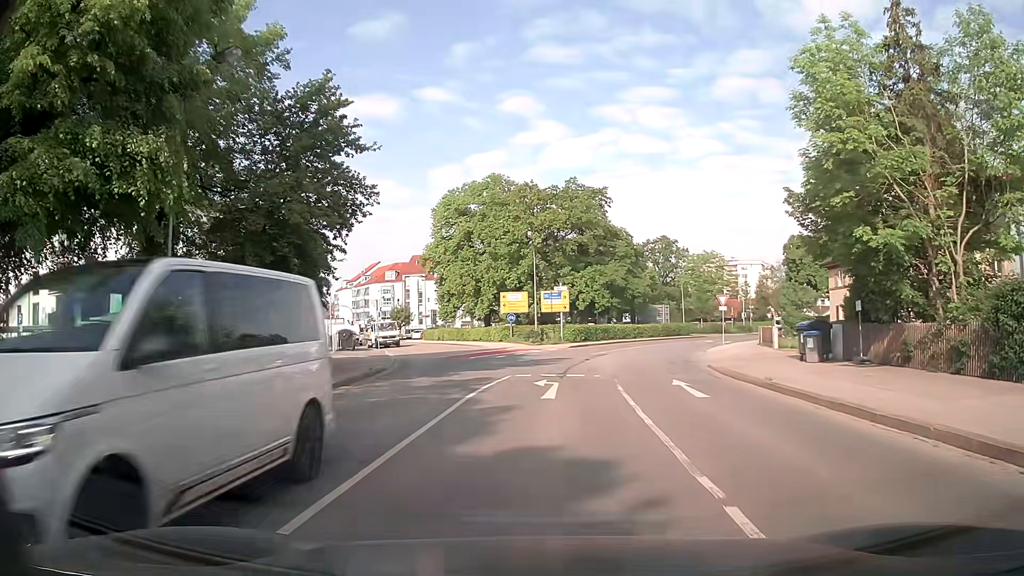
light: Day
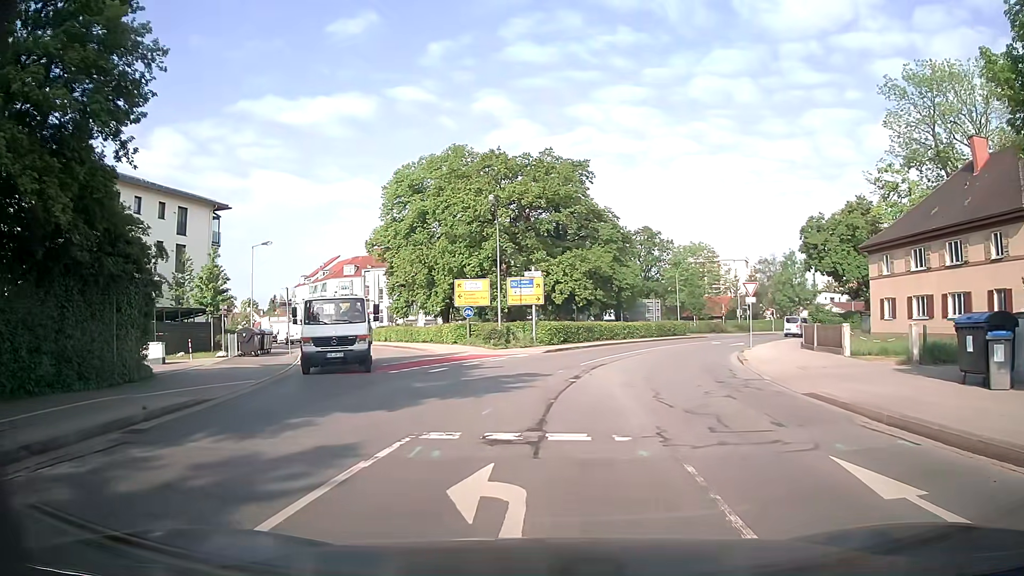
(+0.3, +11.6) m; +2°
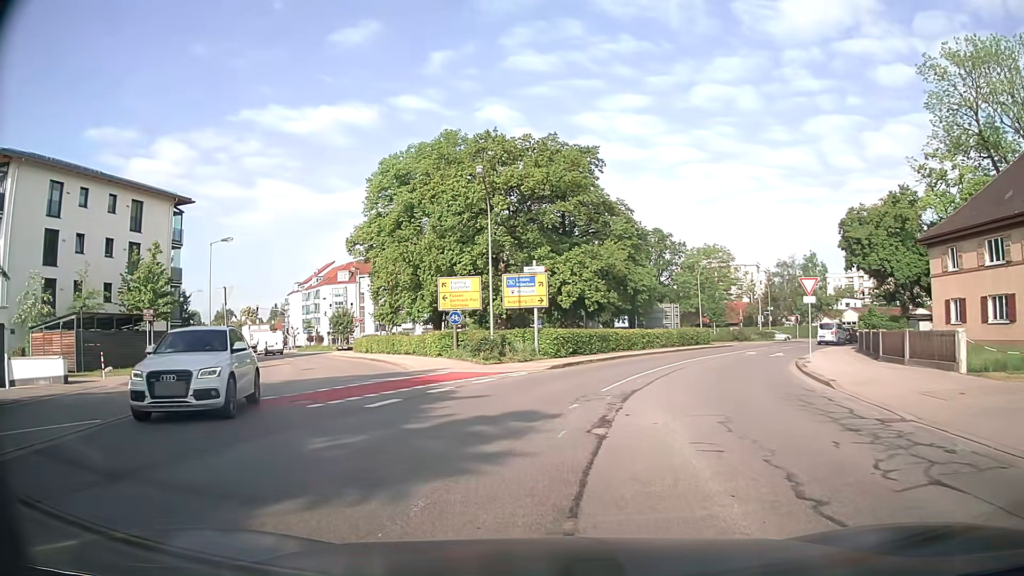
(+0.1, +7.5) m; +1°
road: secondary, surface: asphalt
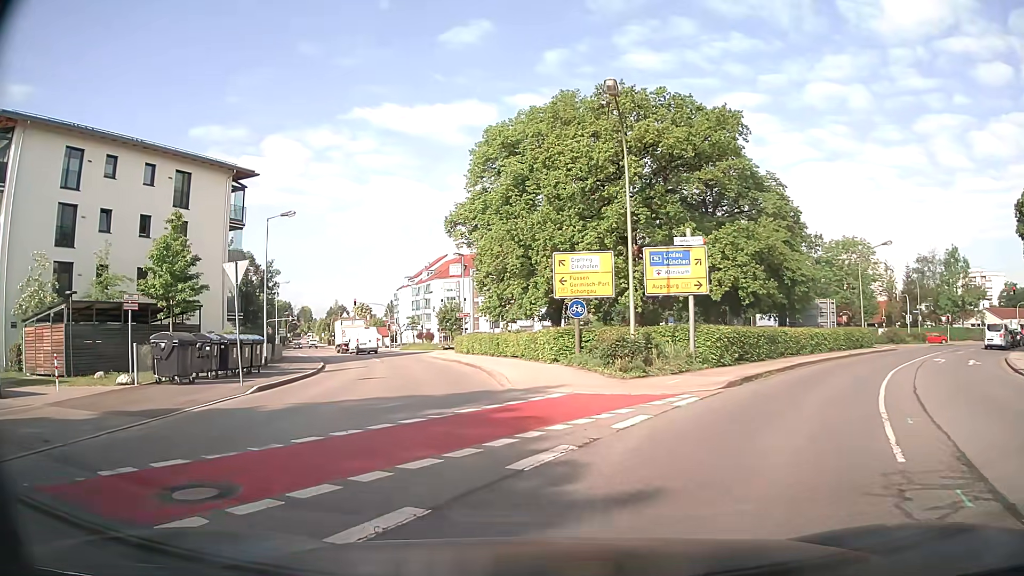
(-1.0, +9.0) m; -11°
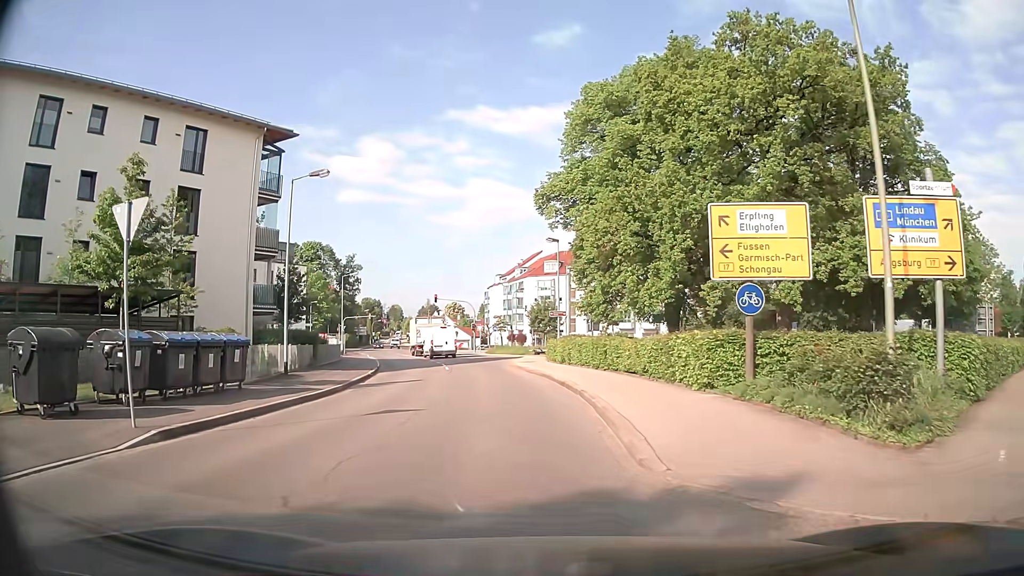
(-0.9, +9.6) m; -10°
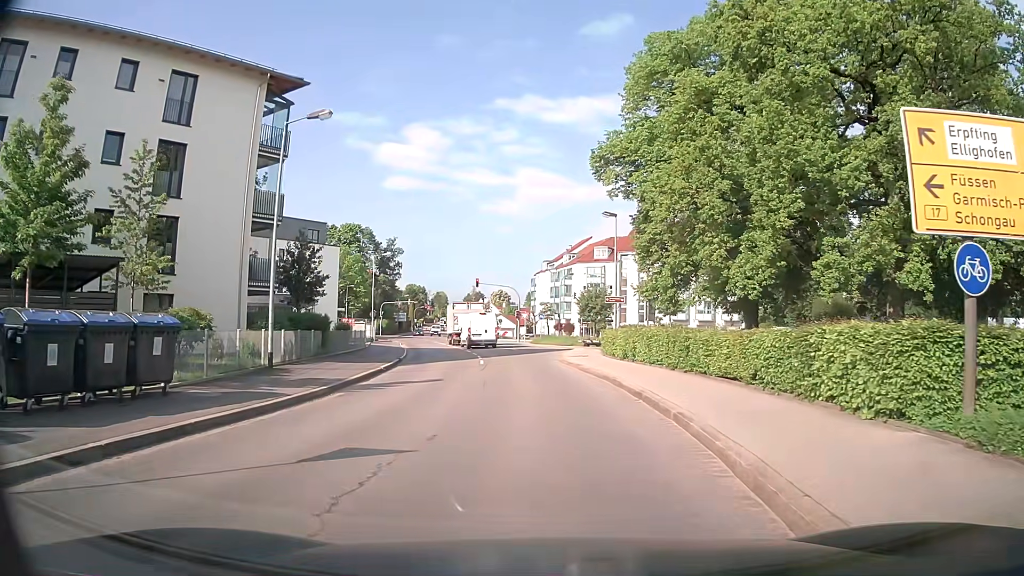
(-0.1, +6.0) m; -3°
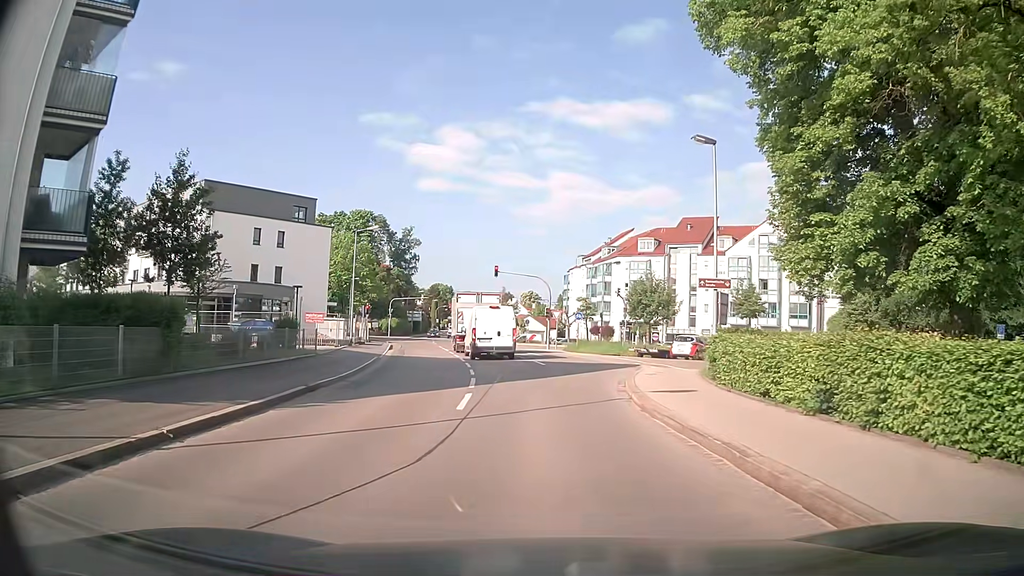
(-0.3, +15.7) m; -2°
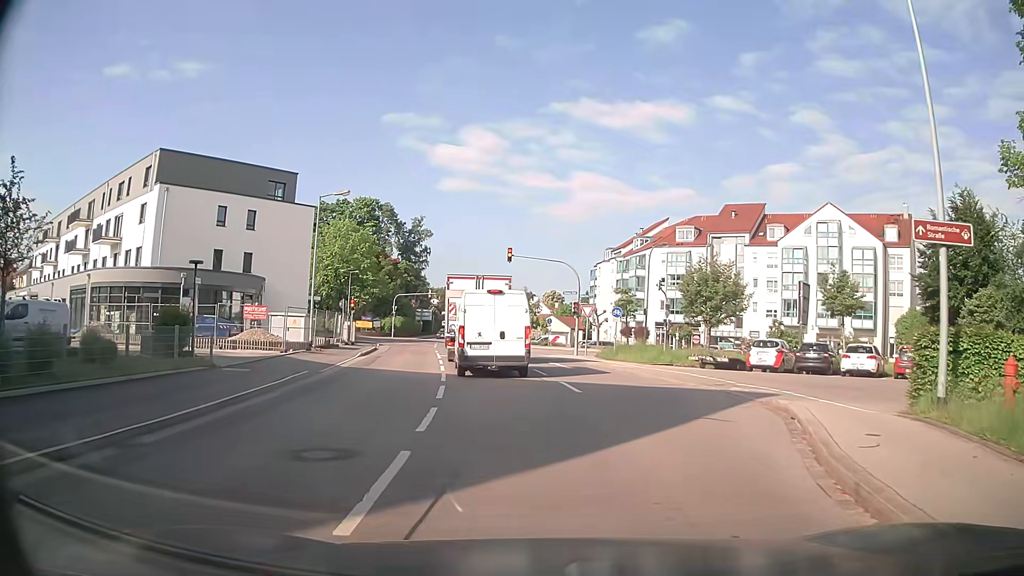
(-0.2, +11.8) m; -2°
